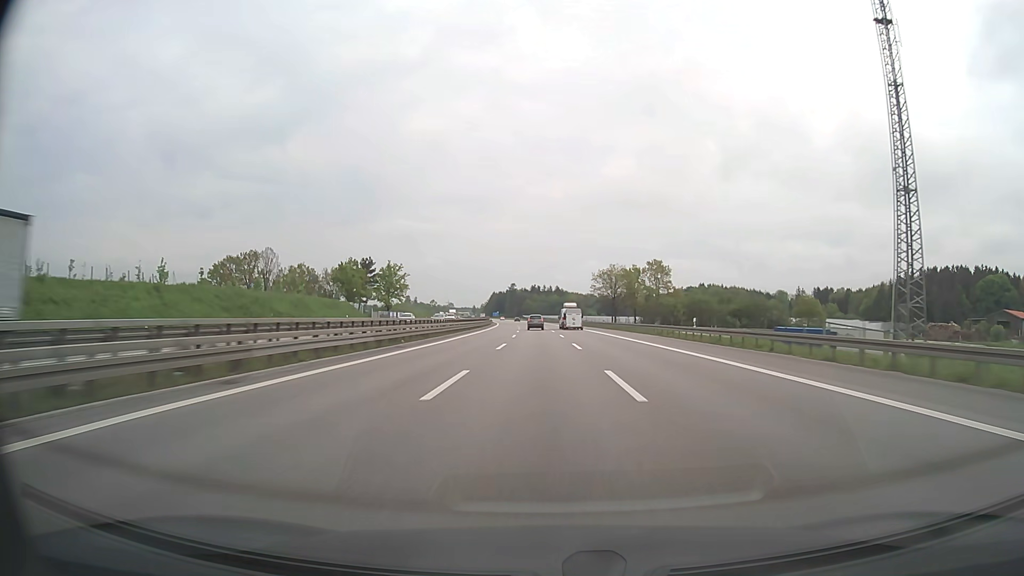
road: motorway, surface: asphalt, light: Day
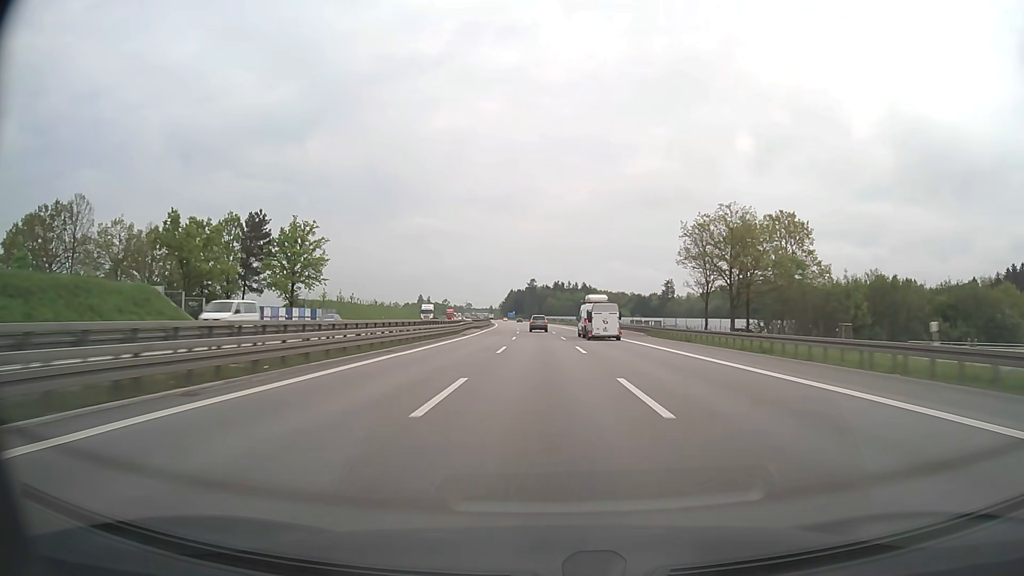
(-1.3, +73.6) m; -2°
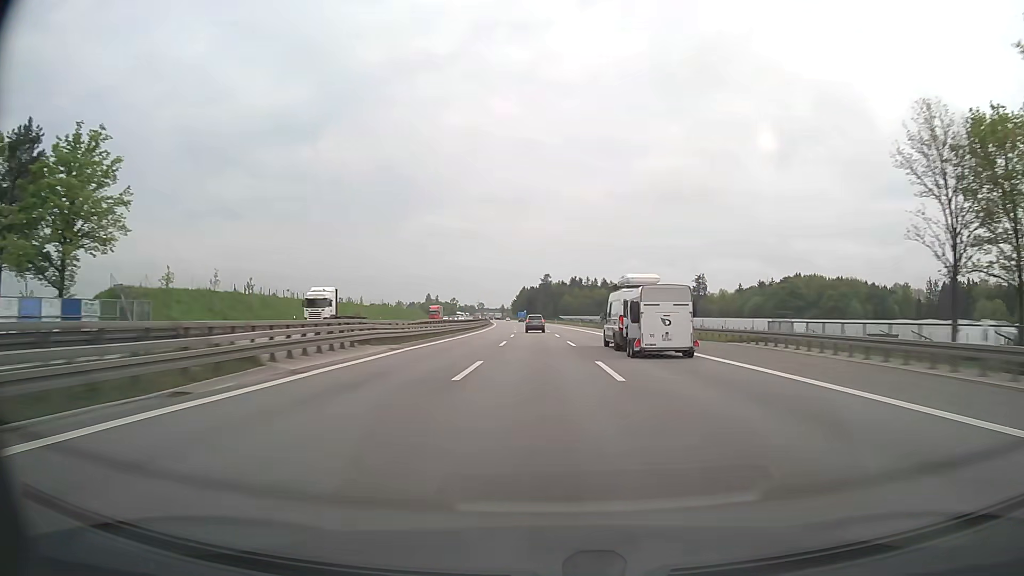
(-0.5, +49.3) m; -1°
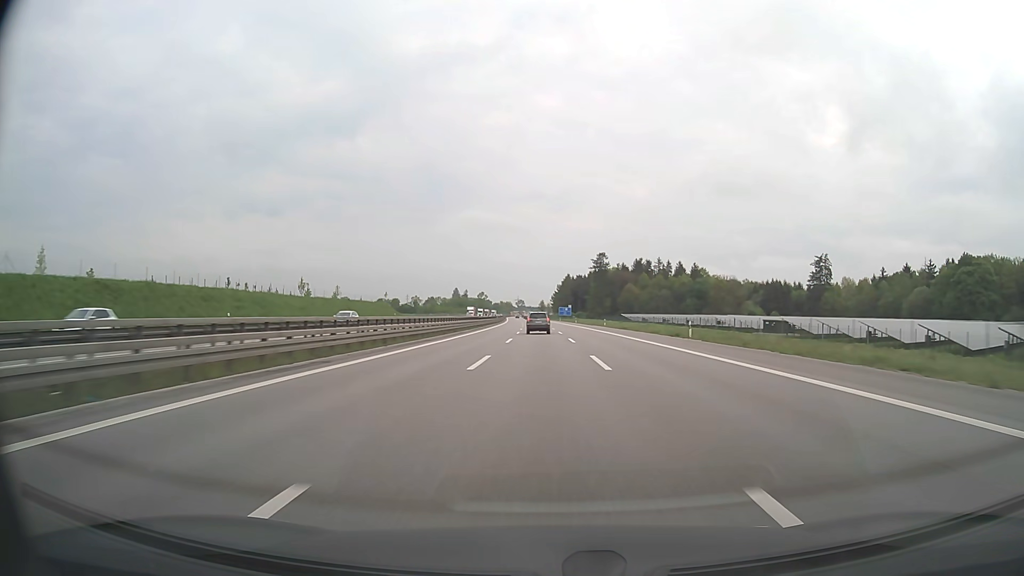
(-3.9, +122.9) m; -4°
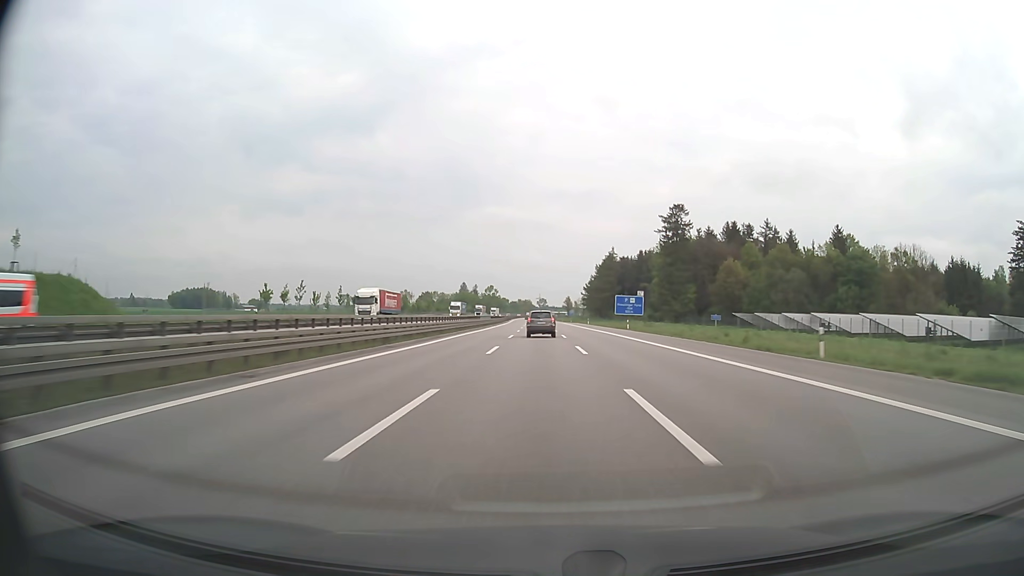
(-2.4, +118.5) m; -2°
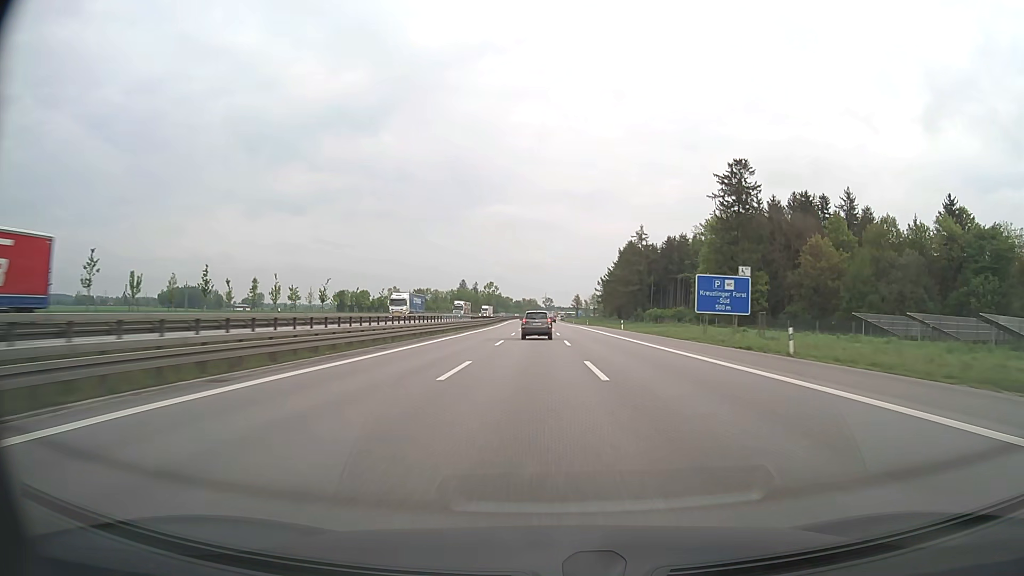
(-0.2, +45.8) m; 0°
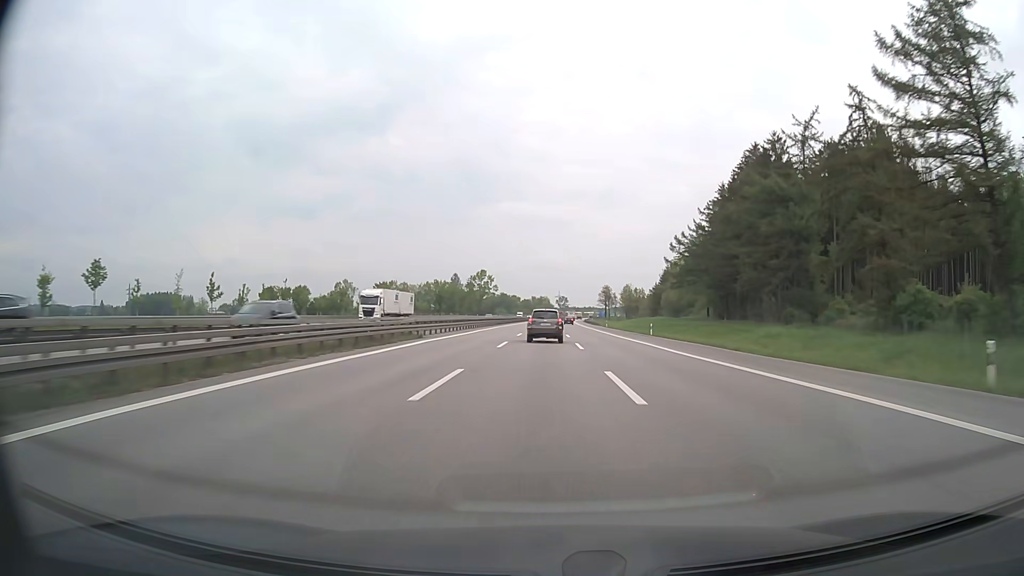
(-1.3, +111.7) m; -1°
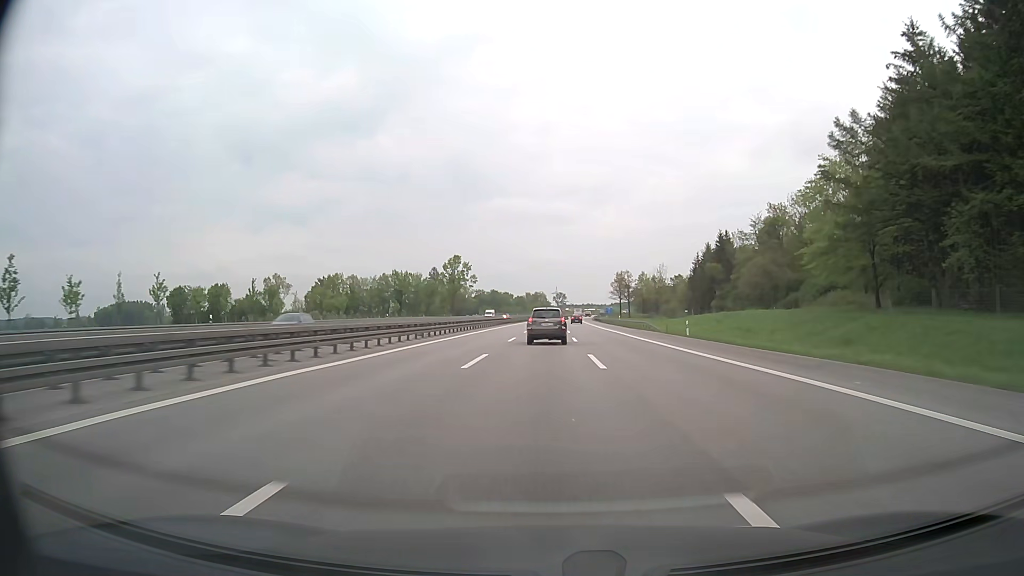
(+0.2, +65.2) m; 0°
(0, +10) (0, +20) (0, +30) (0, +40) (0, +50) (0, +60) (0, +70) (0, +80) (0, +90) (0, +100) m
